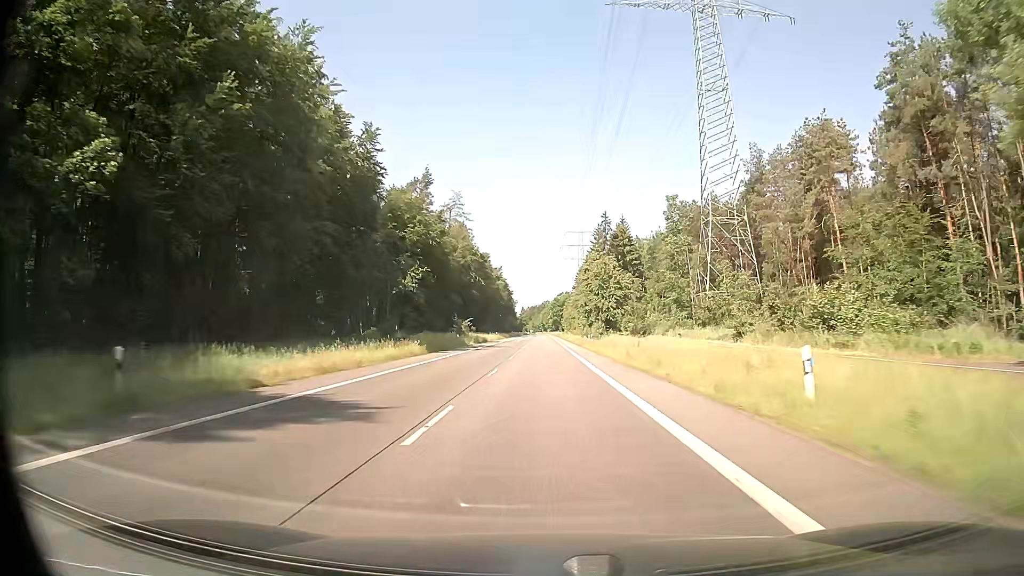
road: secondary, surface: asphalt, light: Day
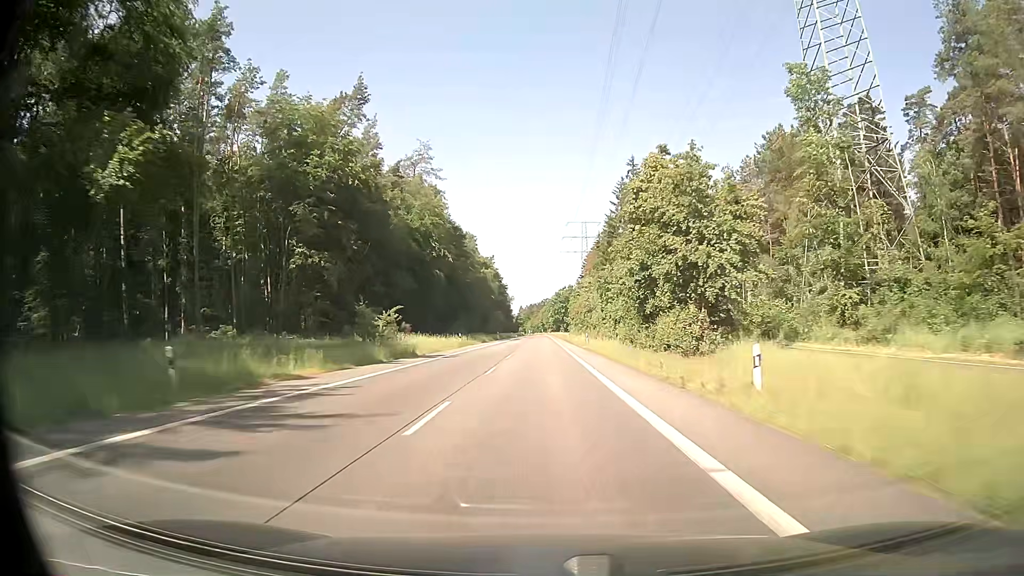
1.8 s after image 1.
(+0.1, +47.4) m; 0°
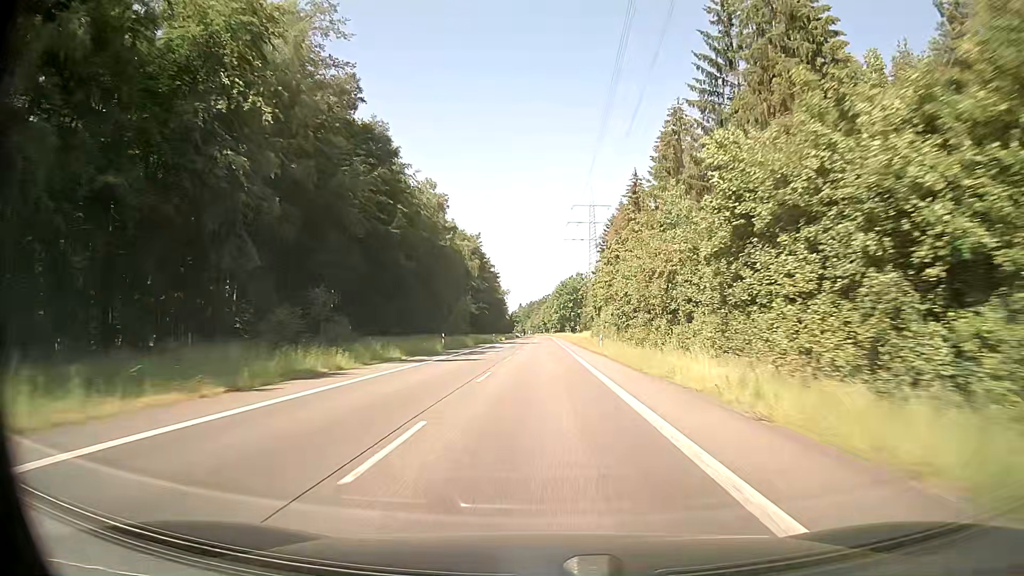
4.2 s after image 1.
(-0.1, +63.1) m; 0°
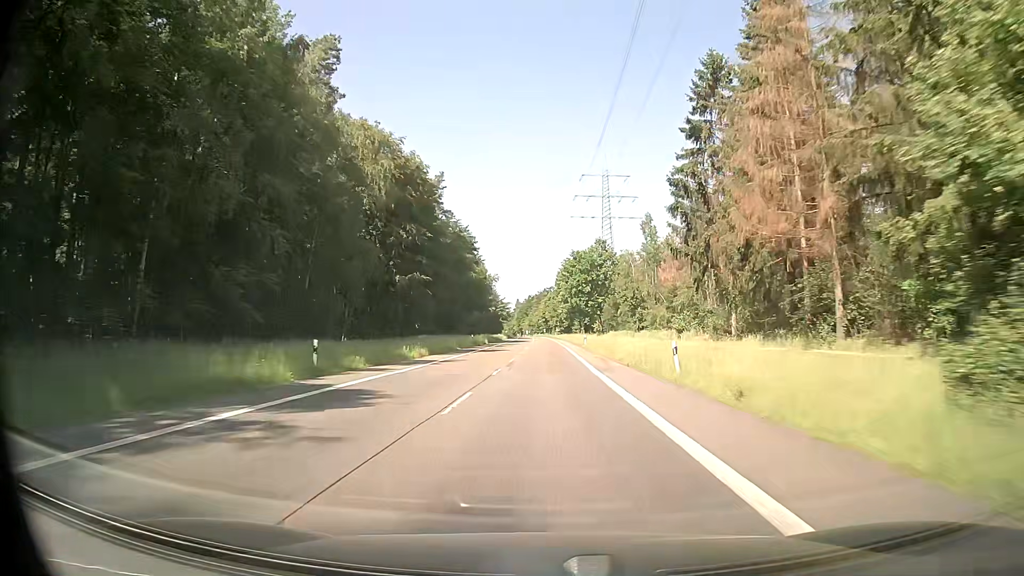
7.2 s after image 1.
(+0.1, +78.9) m; 0°
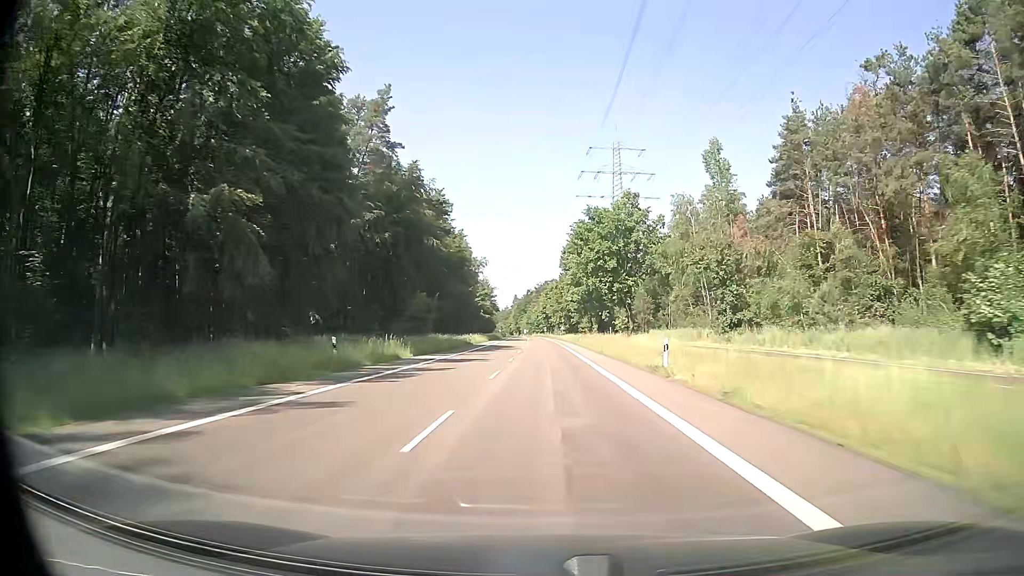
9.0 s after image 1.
(-0.1, +46.9) m; 0°
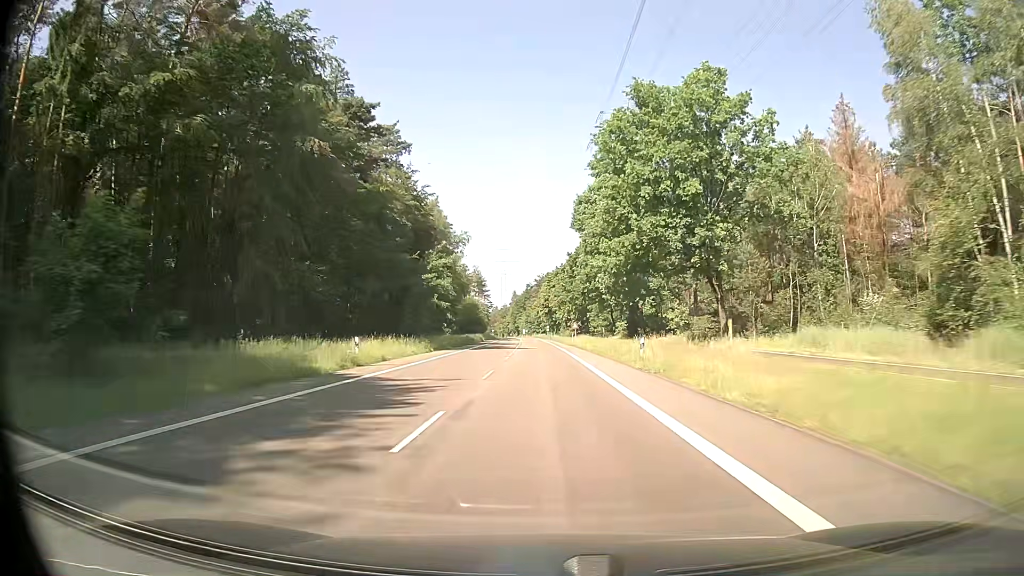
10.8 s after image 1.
(-0.1, +45.6) m; 0°
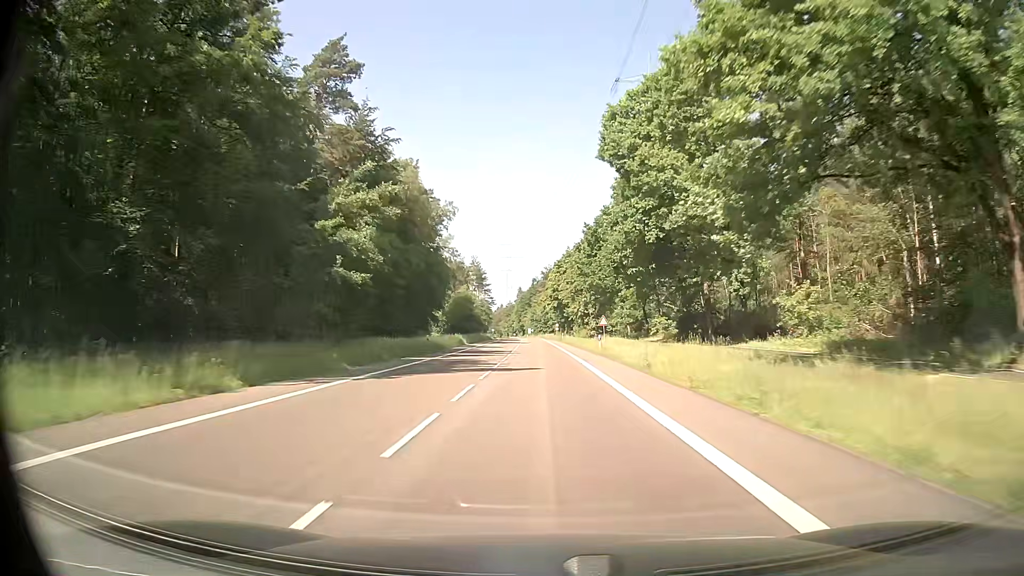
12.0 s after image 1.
(-0.1, +29.7) m; -1°
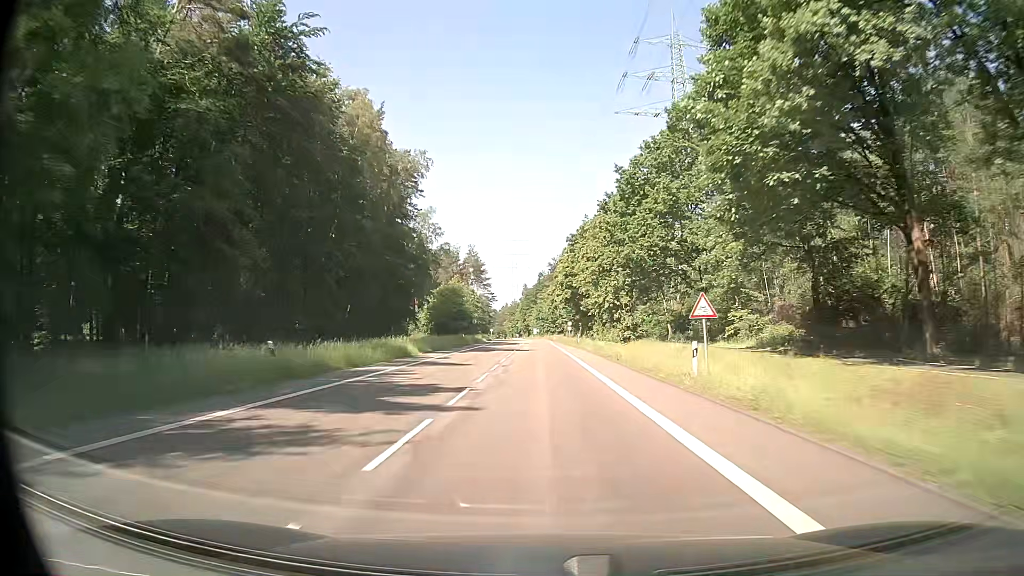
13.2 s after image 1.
(-0.1, +29.1) m; -1°
(0, +10) (0, +20) (0, +30) (0, +40) (0, +50) (0, +60) (0, +70) (0, +80) (0, +90) (0, +100) m
